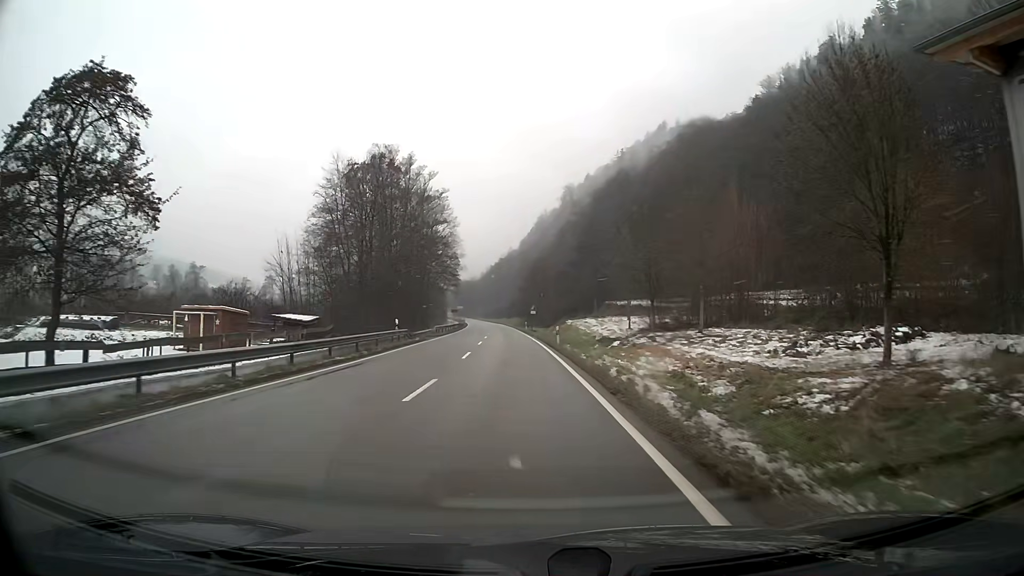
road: primary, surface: asphalt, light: Day
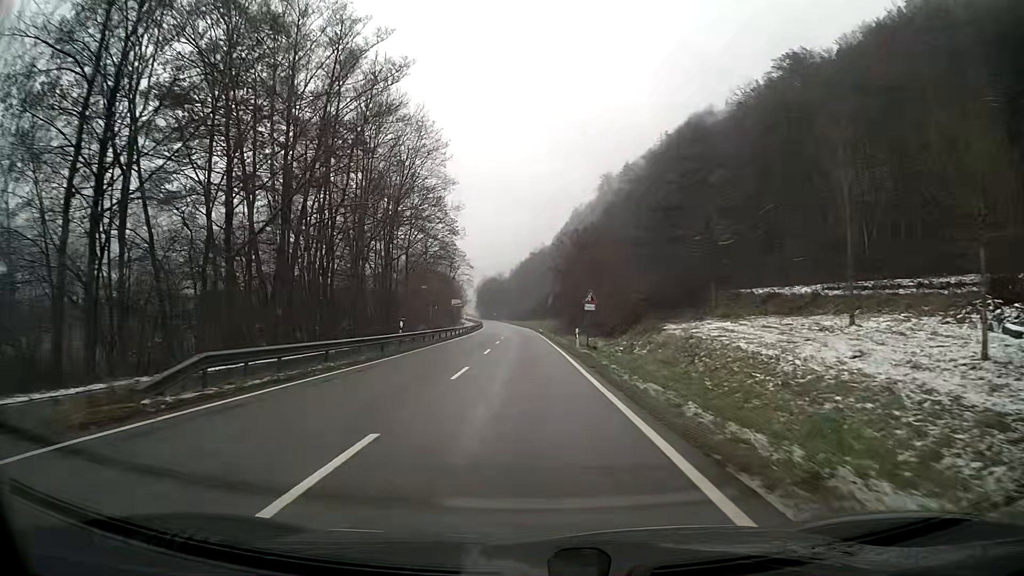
(-1.2, +43.6) m; -3°
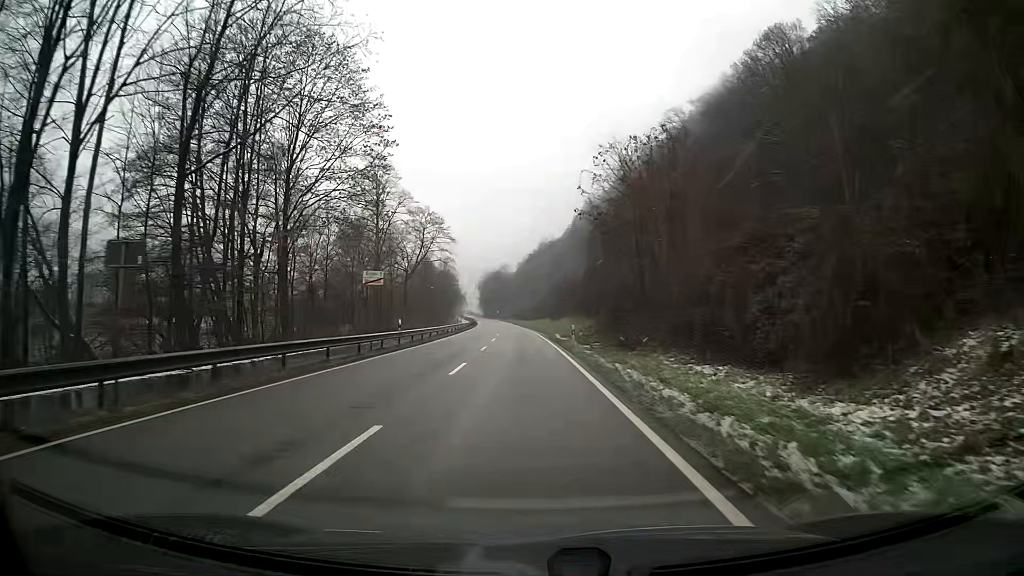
(-0.1, +35.8) m; 0°
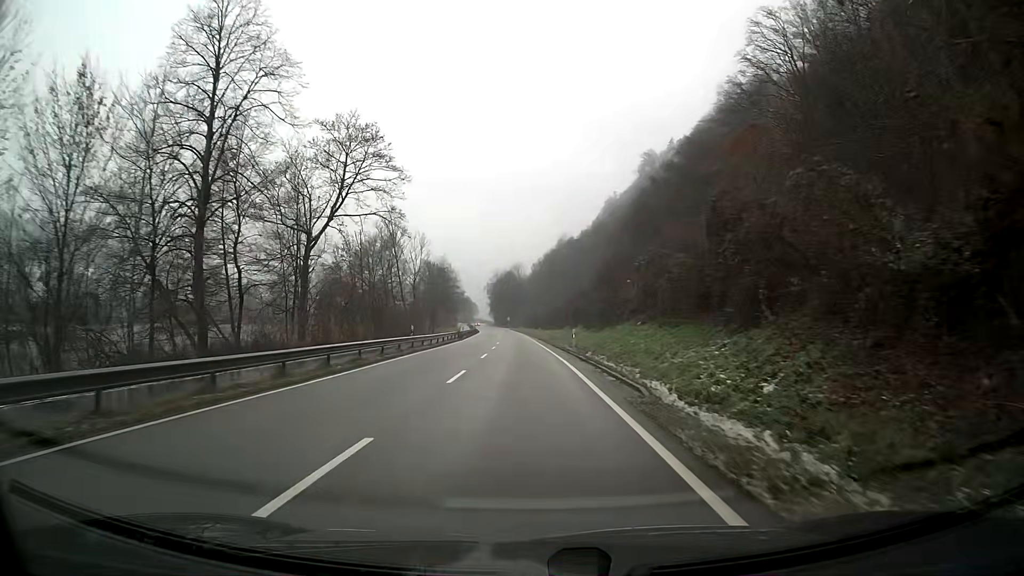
(-0.5, +36.9) m; -2°
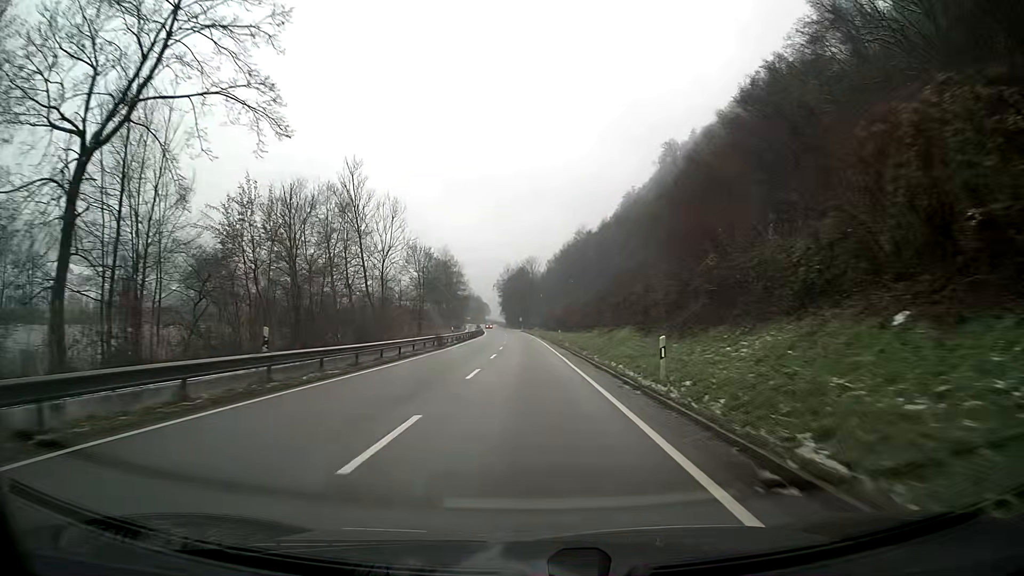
(-0.2, +22.2) m; -1°
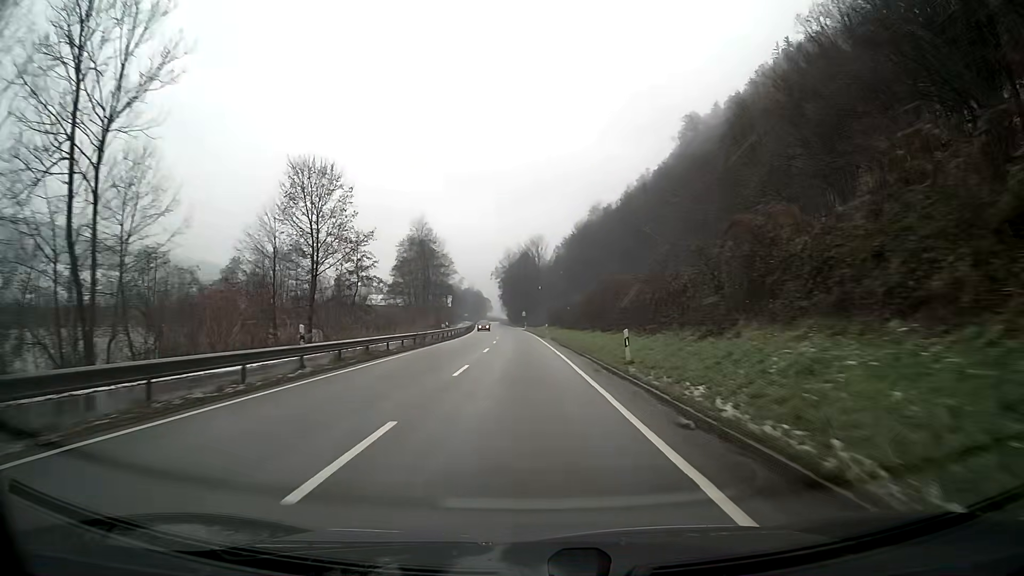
(-0.1, +37.7) m; -1°
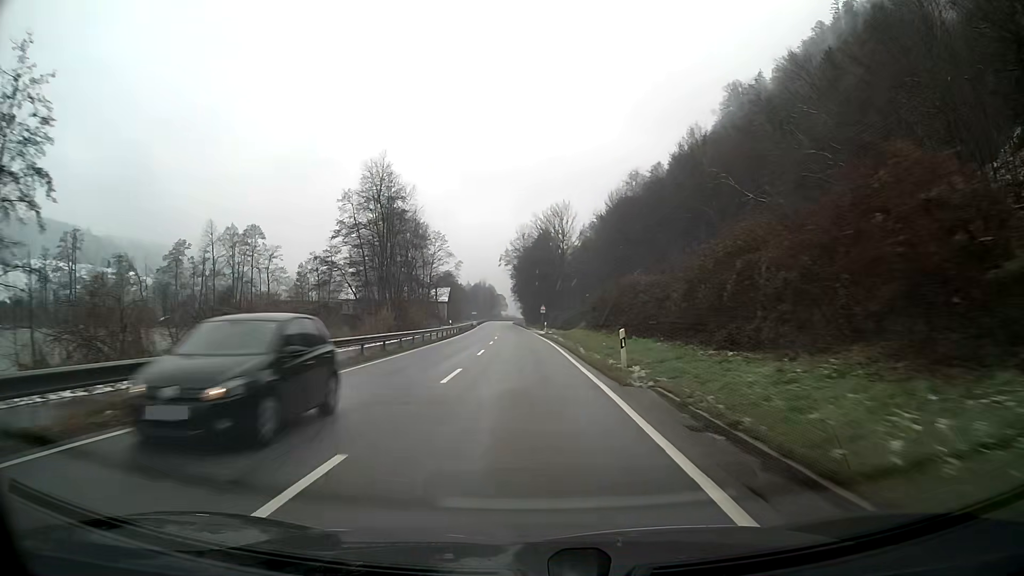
(-0.6, +41.0) m; -2°
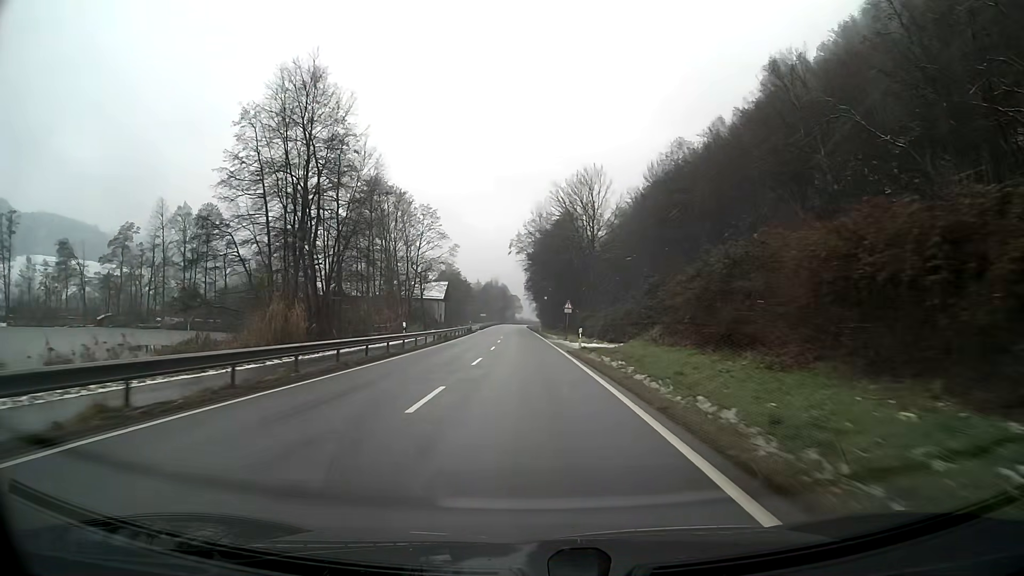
(-0.3, +28.3) m; -1°
